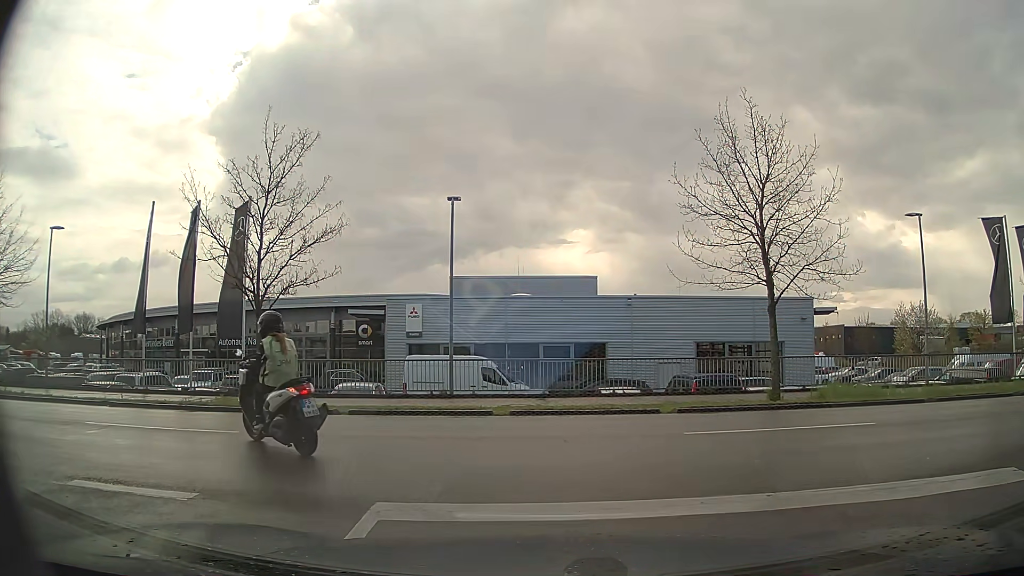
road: residential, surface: asphalt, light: Day
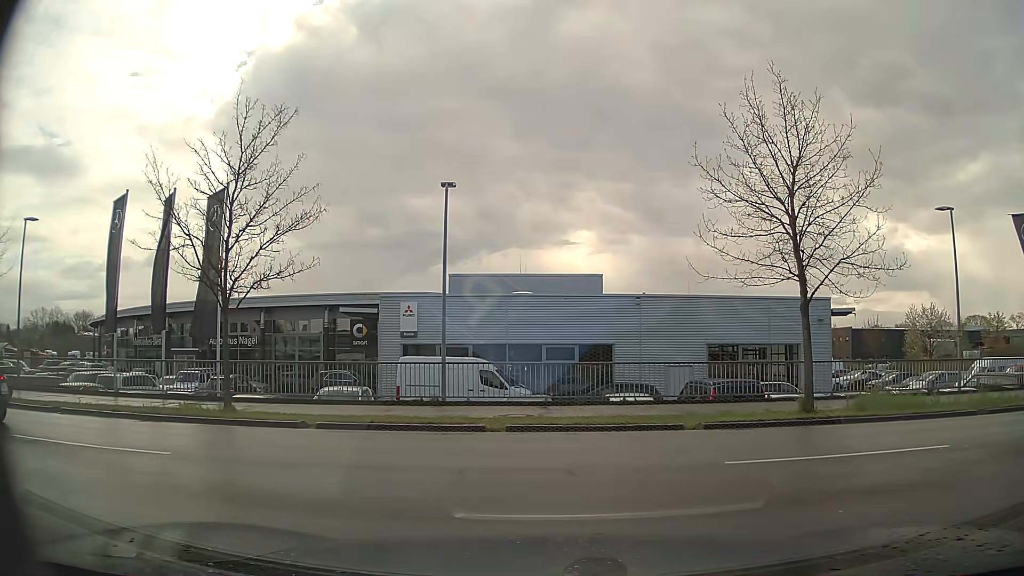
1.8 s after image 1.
(0.0, +2.0) m; 0°
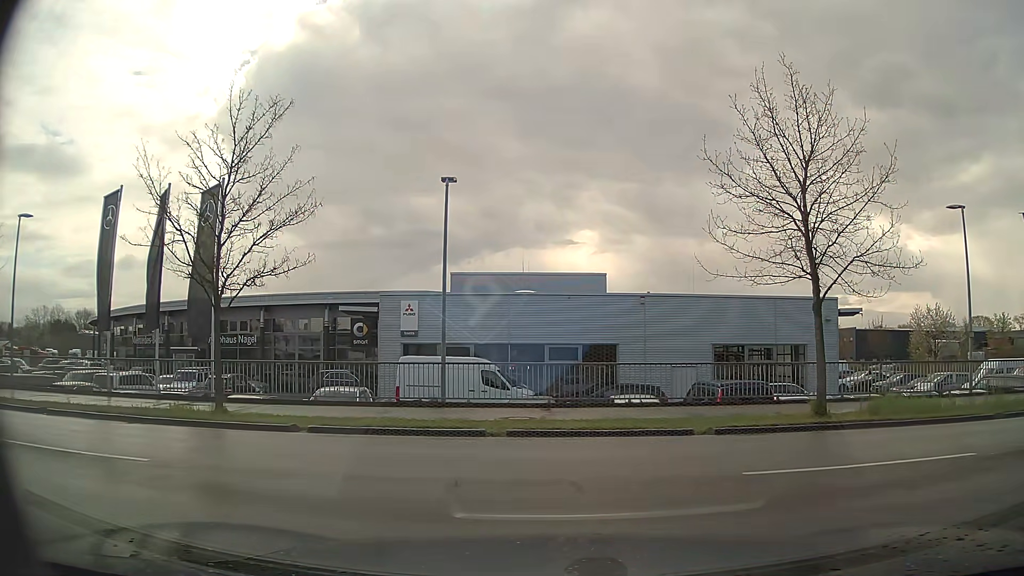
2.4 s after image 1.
(0.0, +0.5) m; 0°
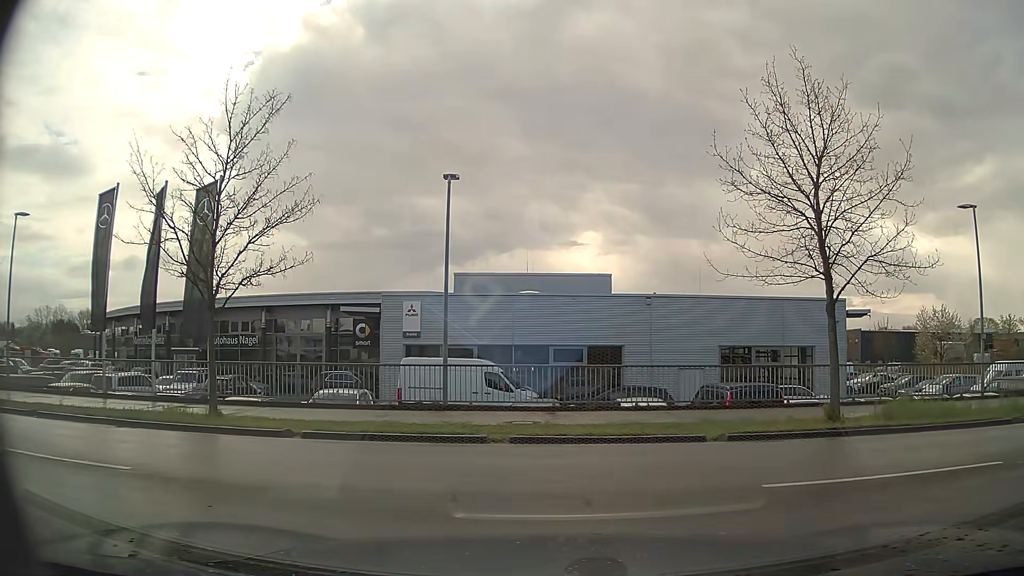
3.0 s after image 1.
(0.0, +0.5) m; 0°
